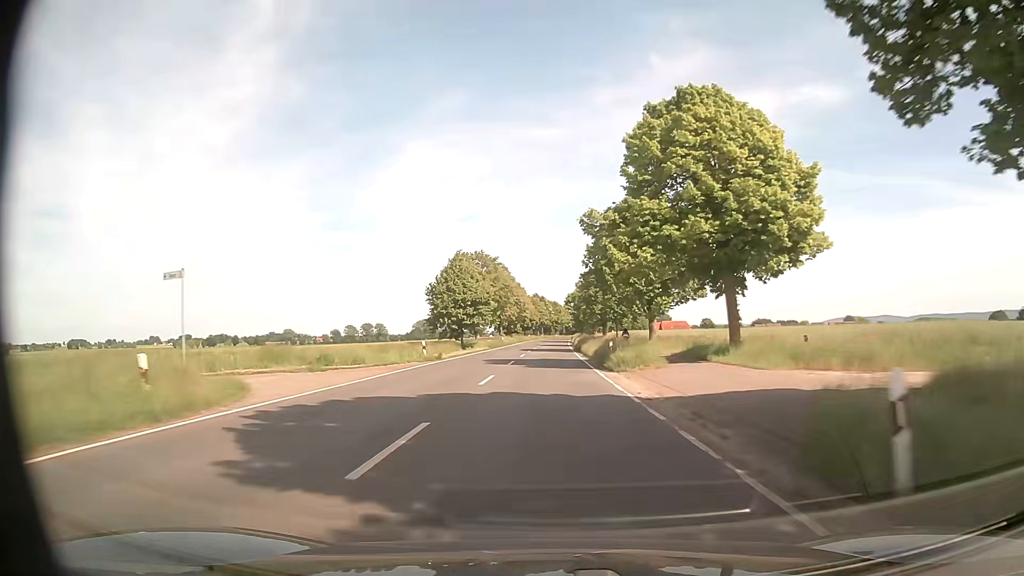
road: secondary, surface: asphalt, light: Day
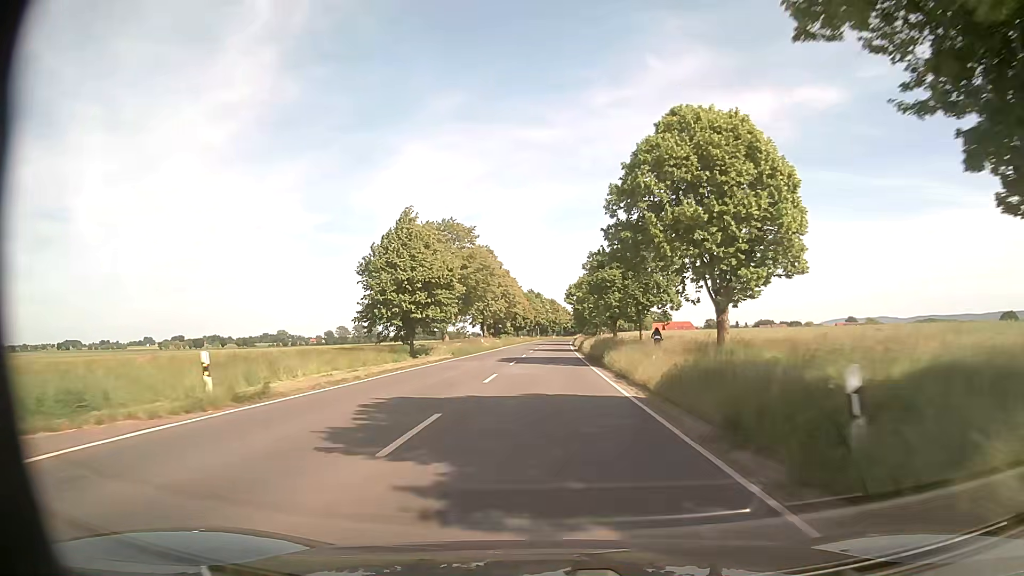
(+0.1, +23.0) m; 0°
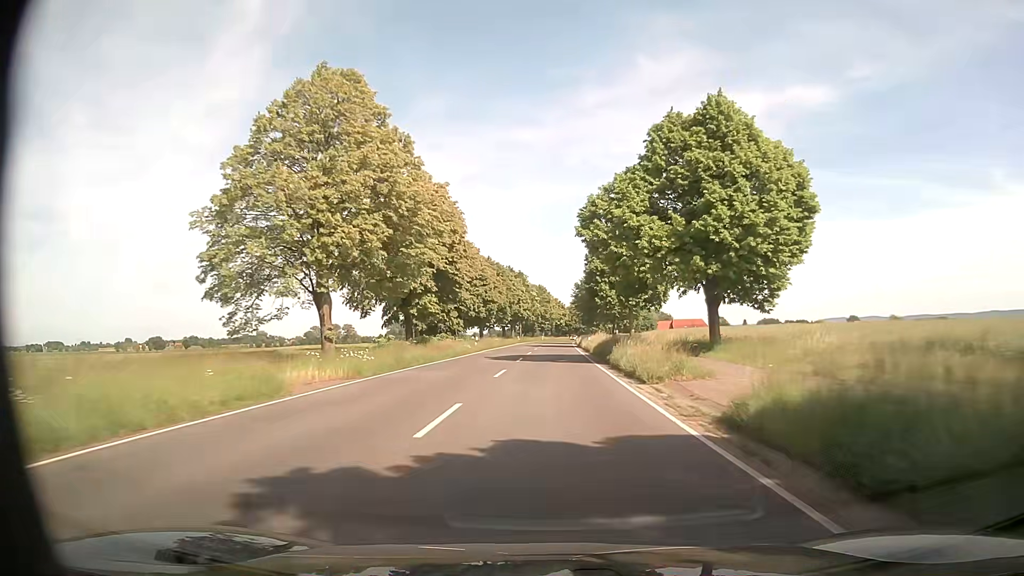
(+0.3, +59.1) m; +1°
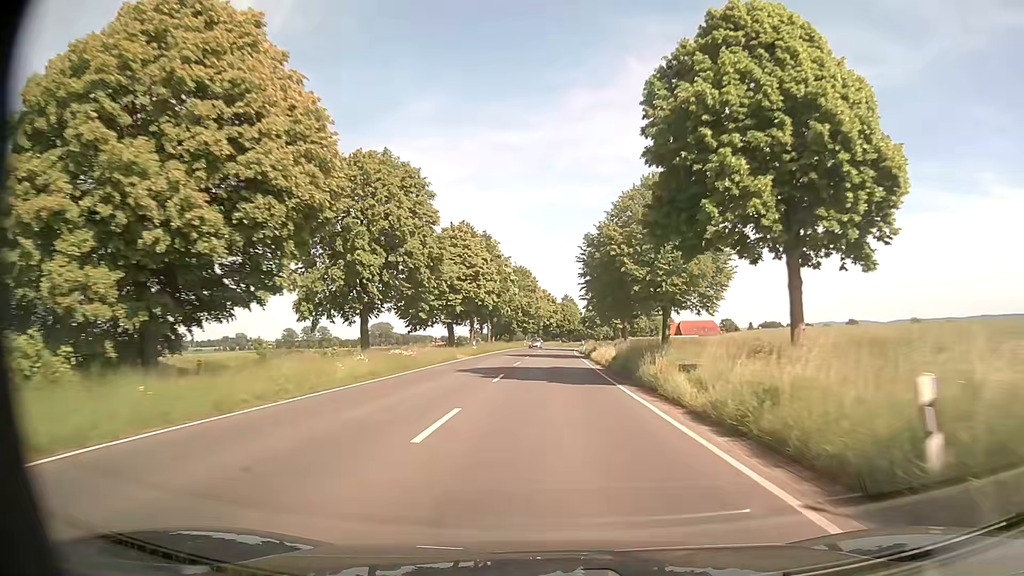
(+0.6, +48.6) m; +1°
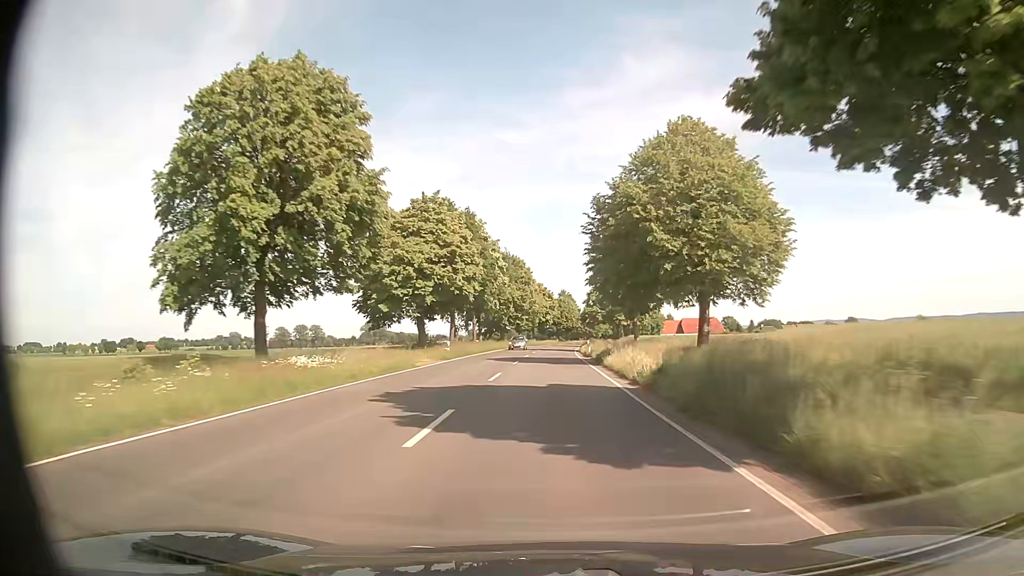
(+0.1, +12.3) m; +1°
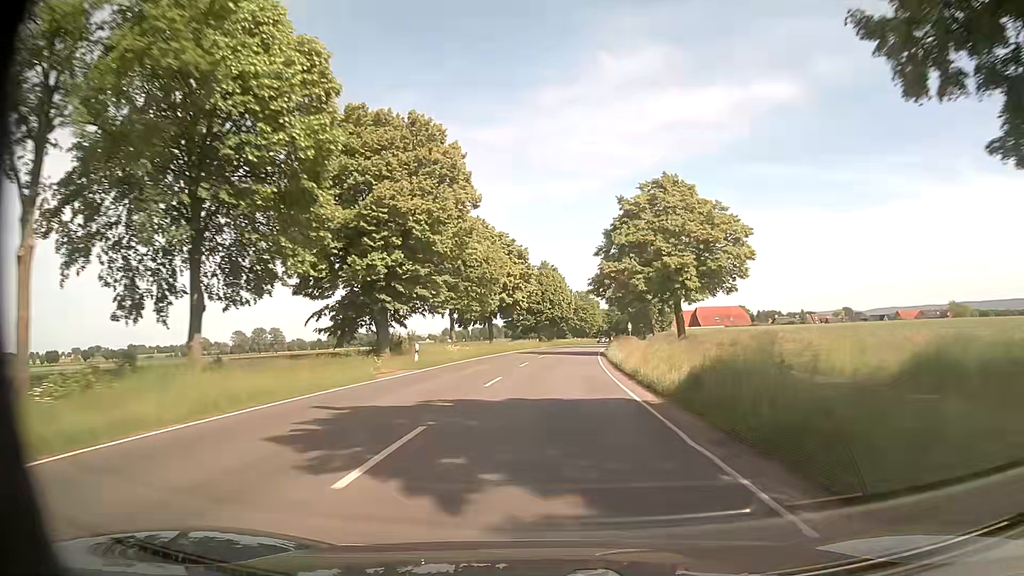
(+0.6, +62.6) m; +1°
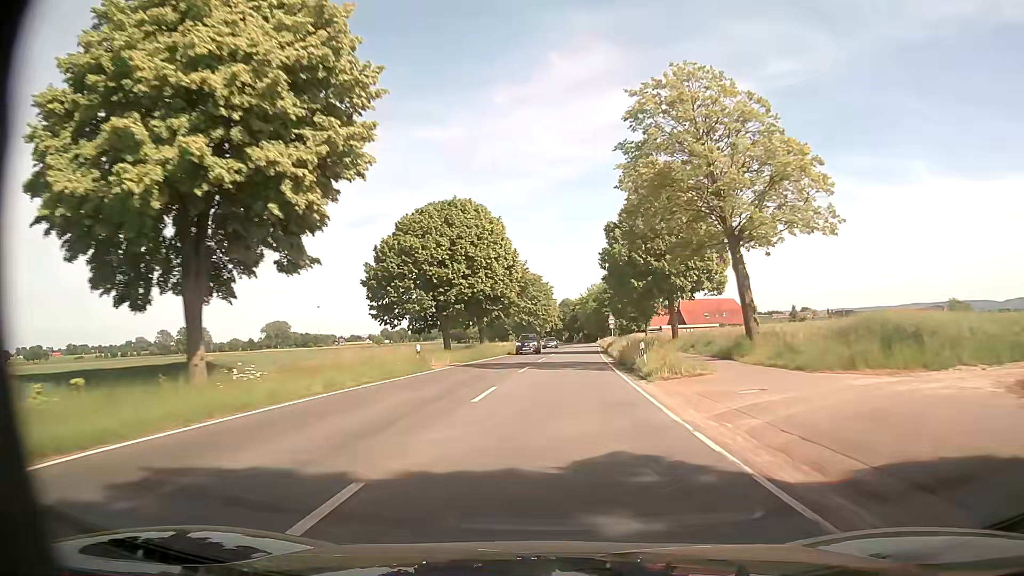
(+2.3, +51.3) m; +5°
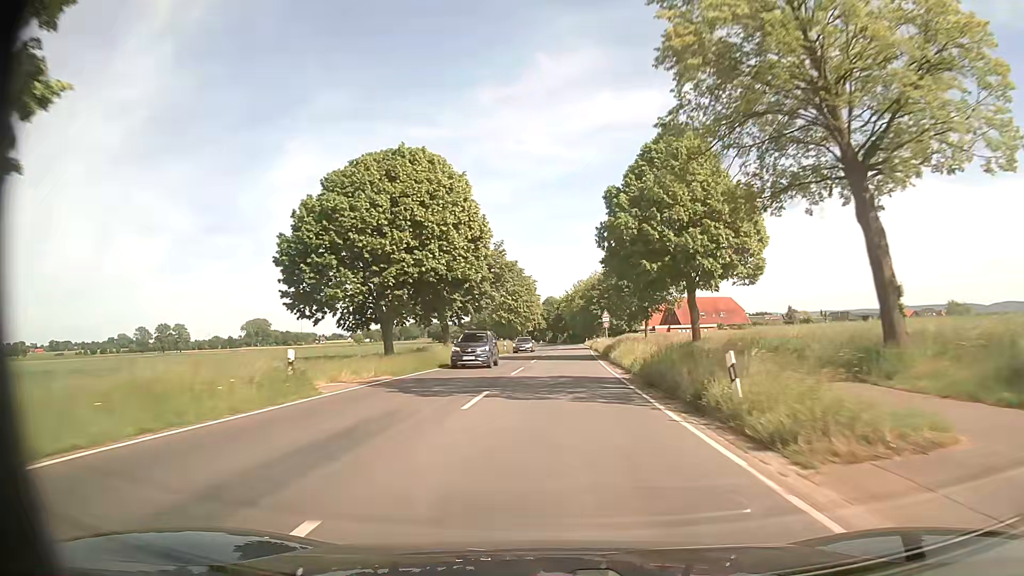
(+0.1, +13.0) m; +1°
(0, +10) (0, +20) (+1, +30) (+1, +40) (+1, +50) (+1, +60) (+2, +70) (+2, +80) (+3, +90) (+3, +100) m
